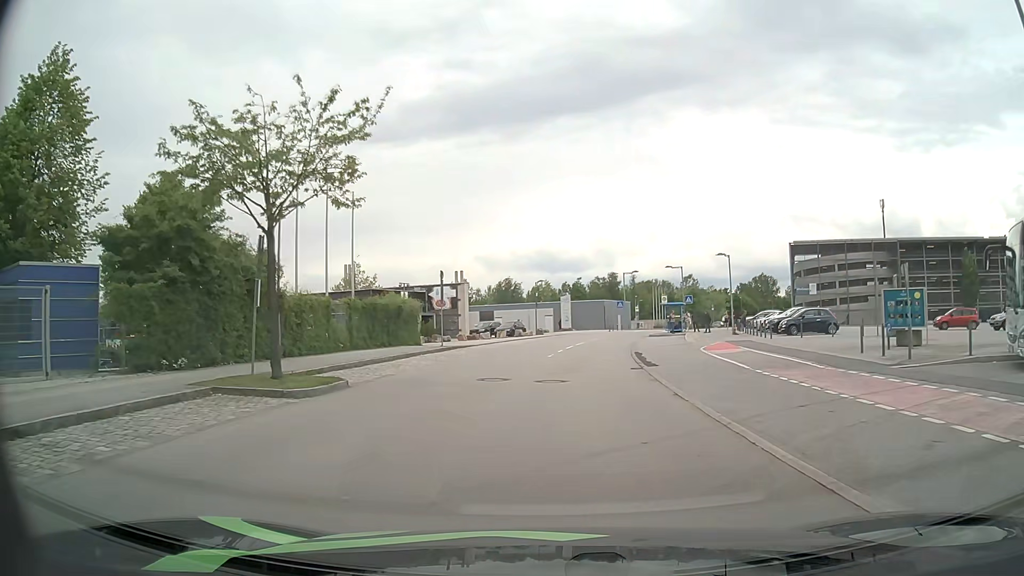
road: residential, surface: asphalt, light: Day
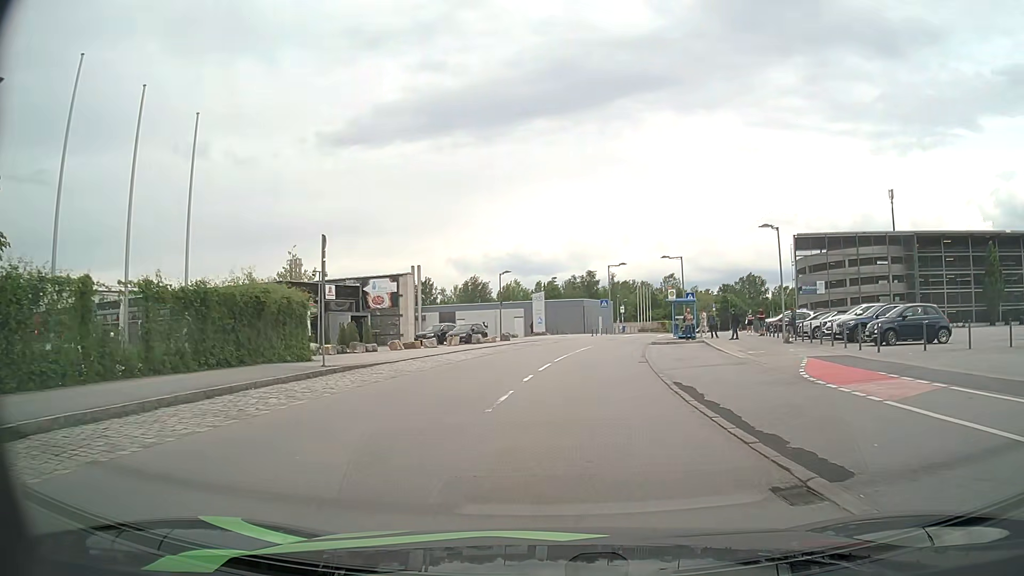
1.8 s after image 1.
(+0.2, +14.2) m; +2°
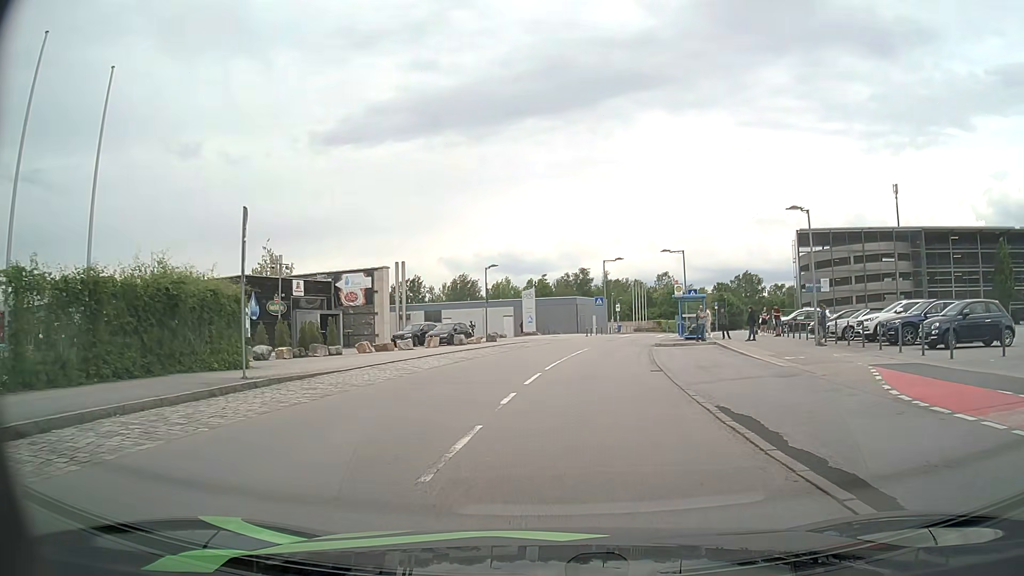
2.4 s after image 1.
(0.0, +4.7) m; +1°
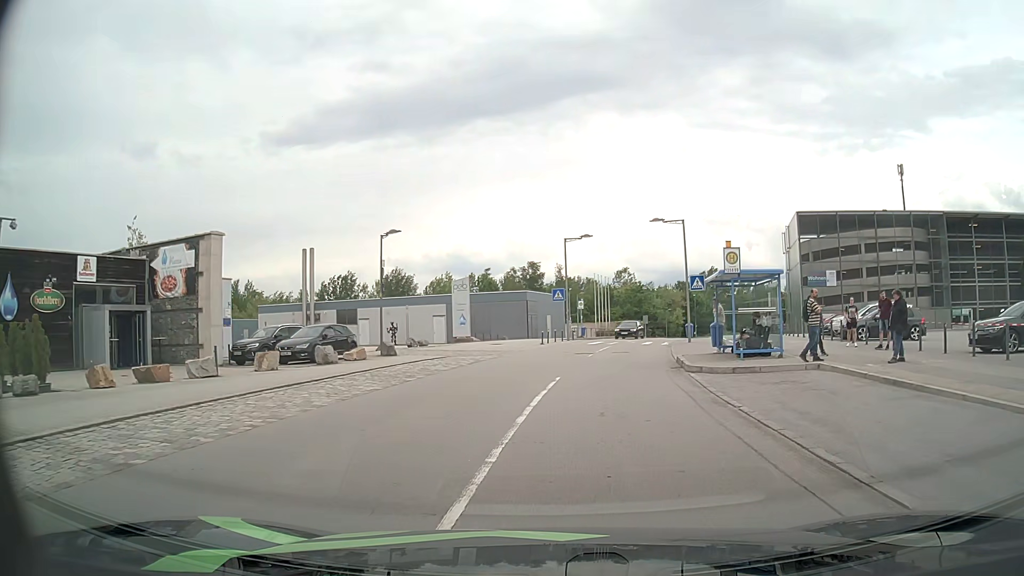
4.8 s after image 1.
(+0.6, +17.9) m; +5°
